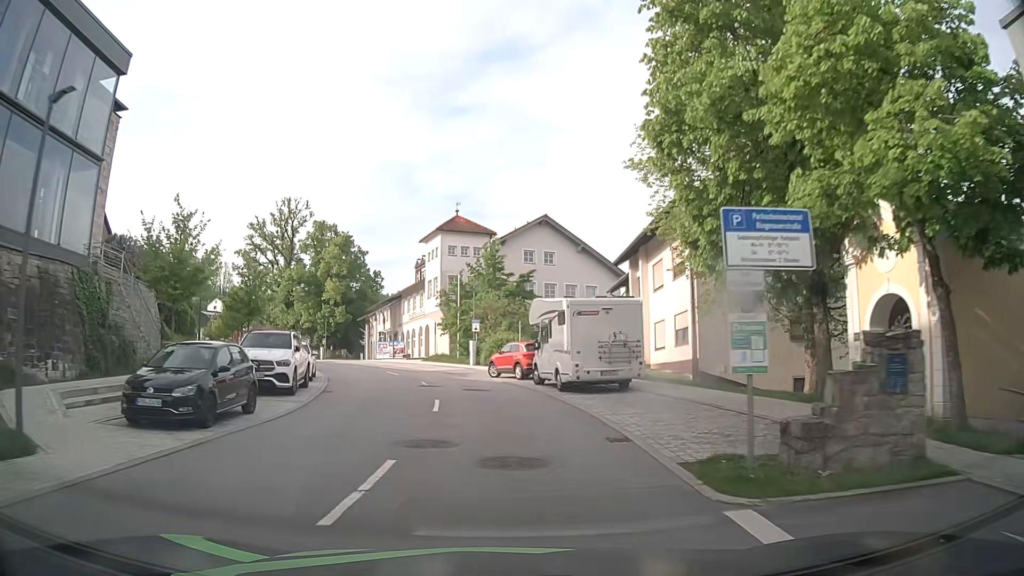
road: tertiary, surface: asphalt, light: Day
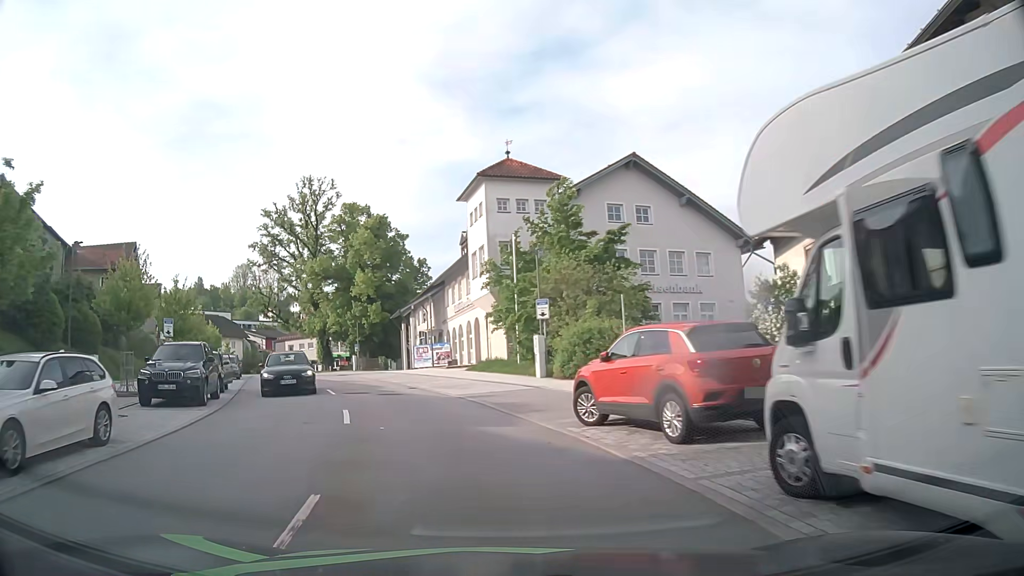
(-0.4, +18.8) m; -5°
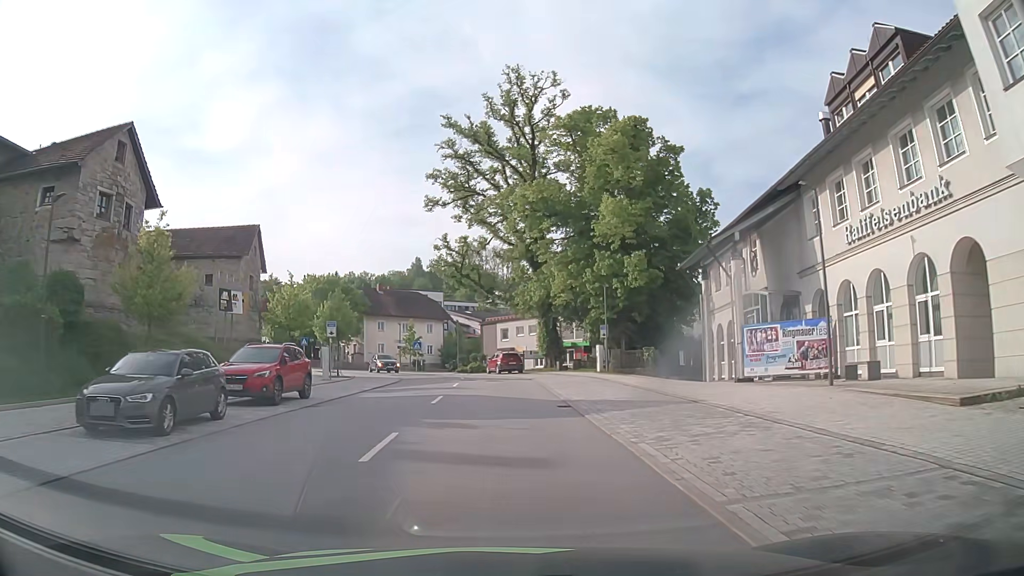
(-7.6, +30.8) m; -23°
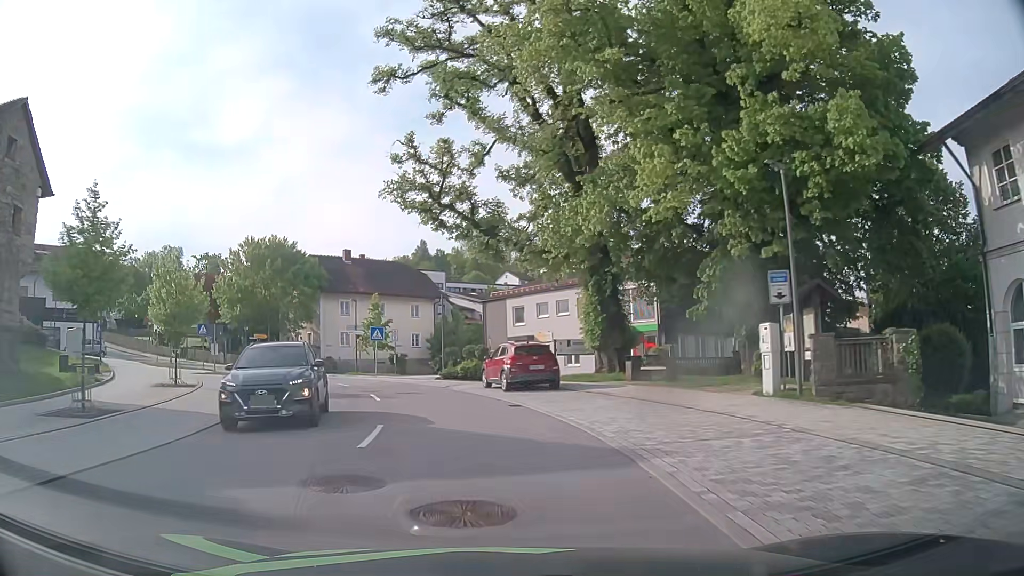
(+0.2, +25.8) m; 0°
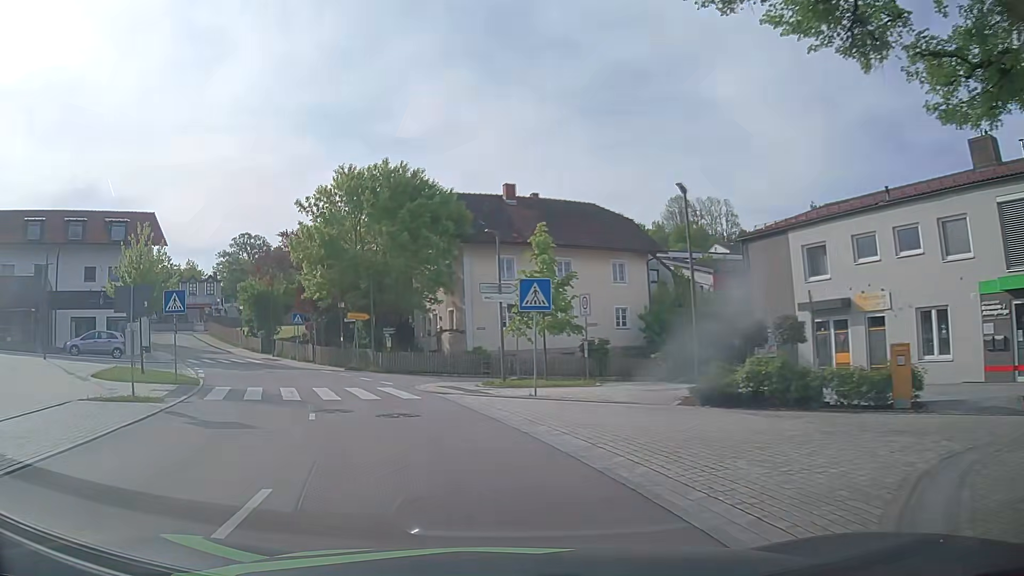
(-2.9, +23.7) m; -16°
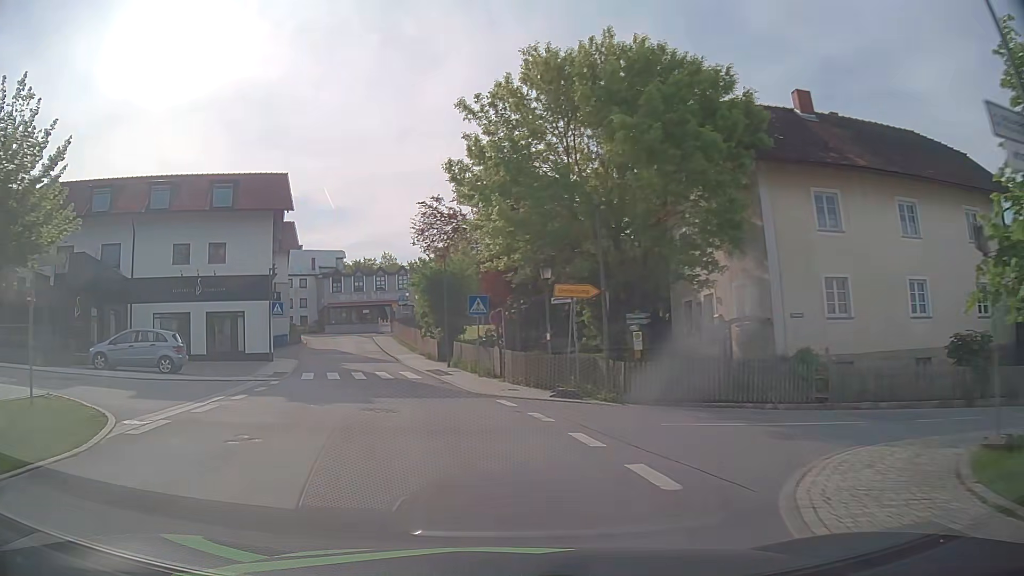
(-2.9, +17.1) m; -20°
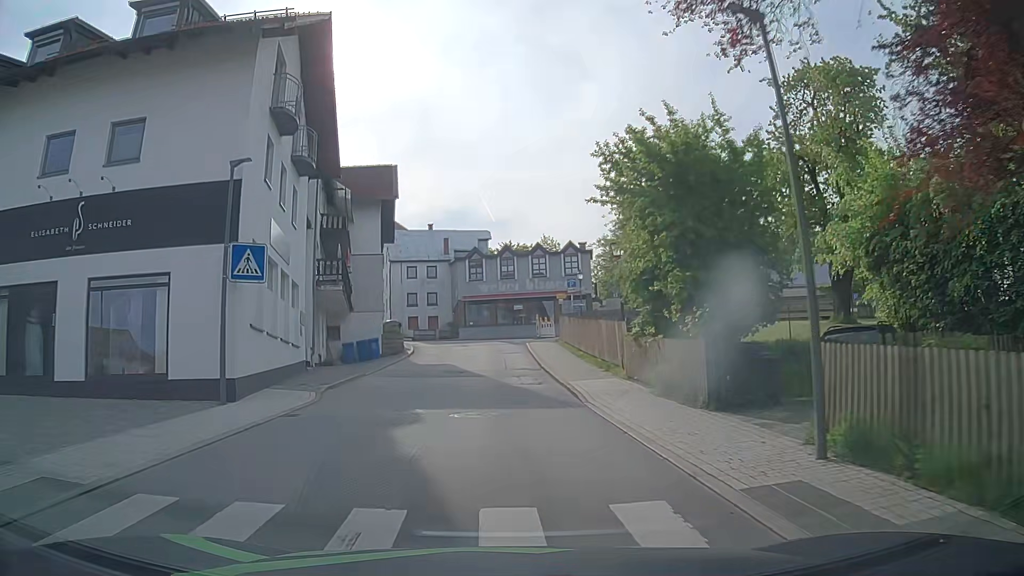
(-4.1, +23.6) m; -15°
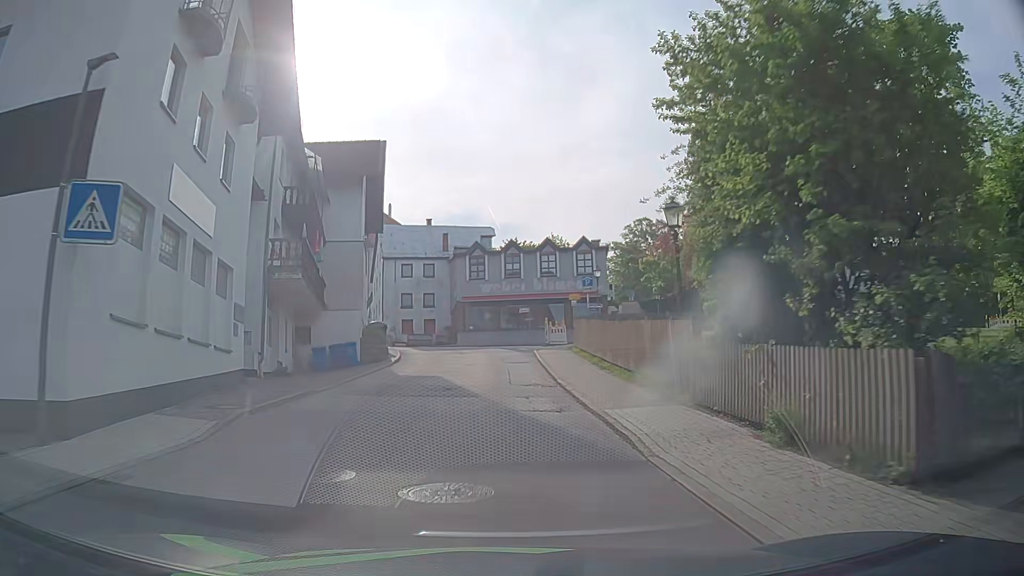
(0.0, +6.1) m; 0°
